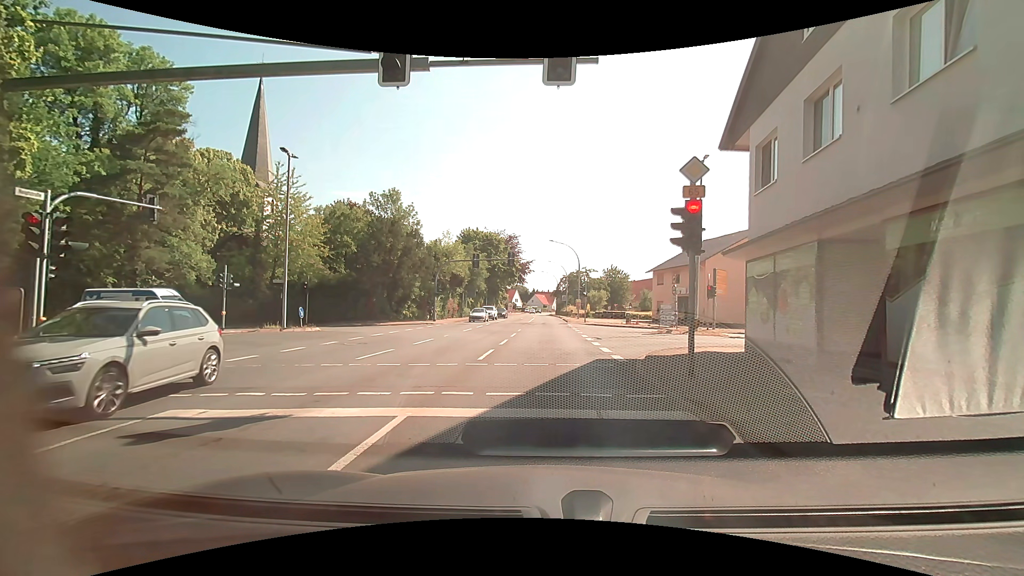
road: primary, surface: asphalt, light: Day
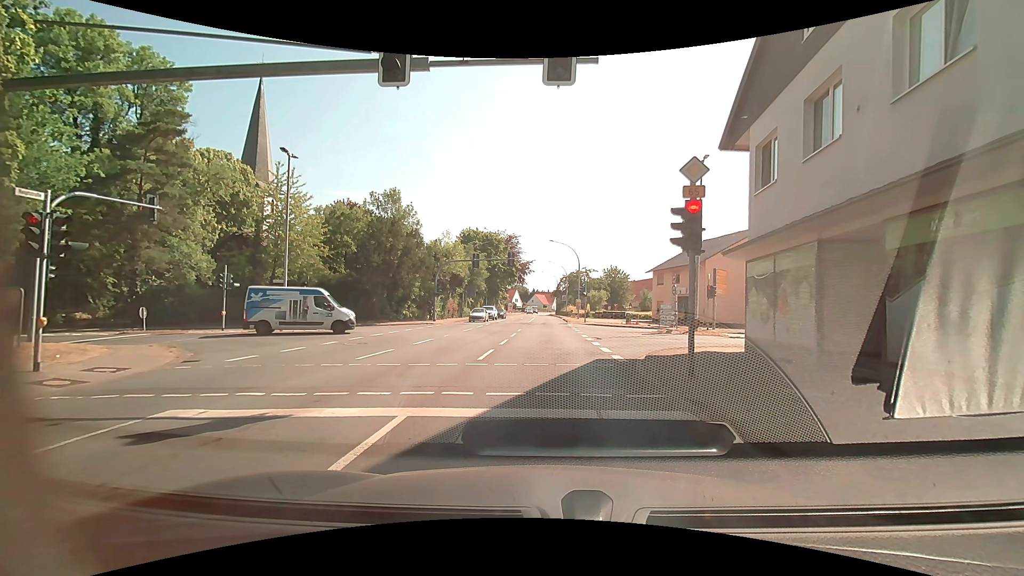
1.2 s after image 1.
(0.0, 0.0) m; 0°
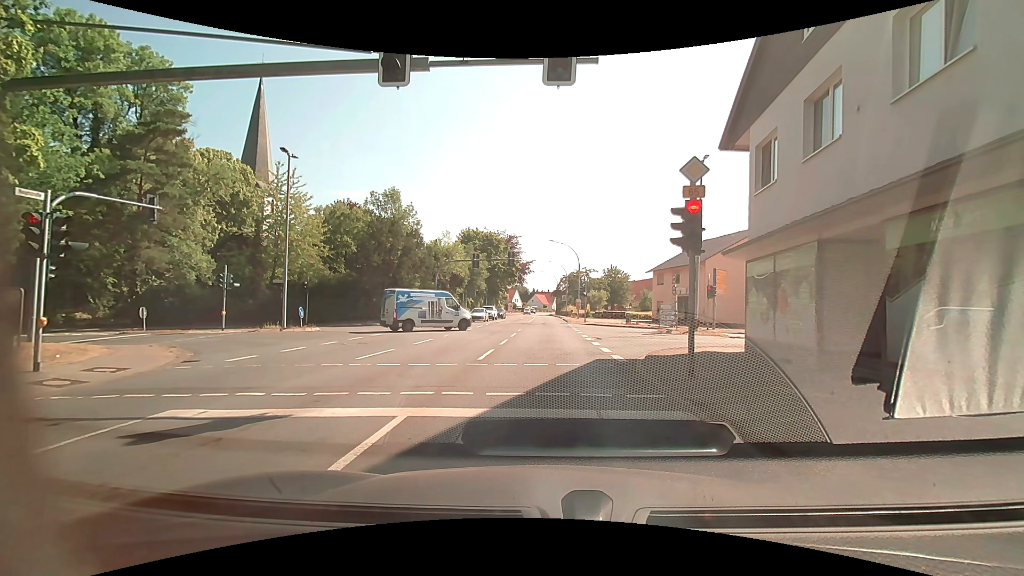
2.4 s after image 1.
(0.0, 0.0) m; 0°
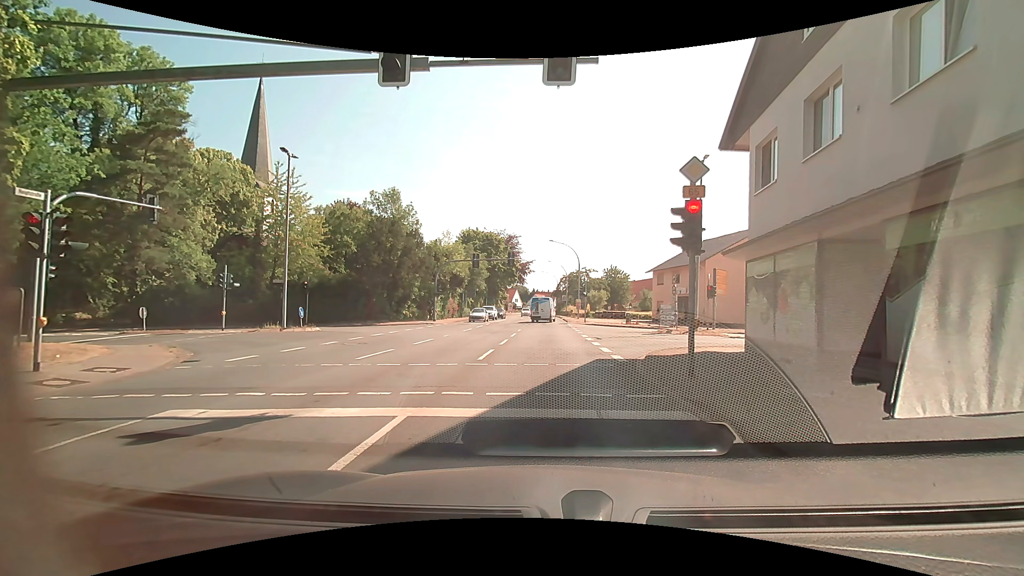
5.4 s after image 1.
(0.0, 0.0) m; 0°
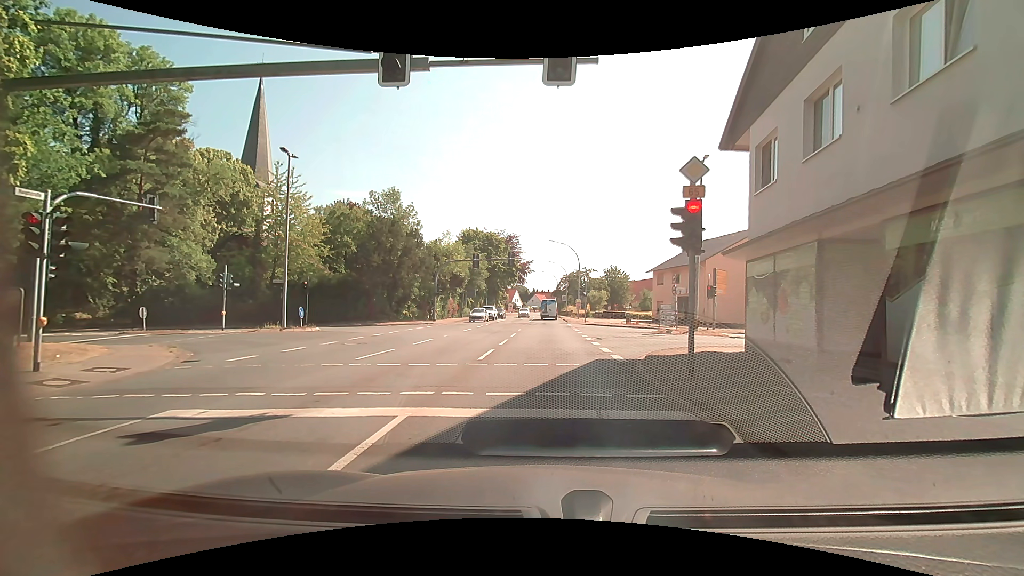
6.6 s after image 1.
(0.0, 0.0) m; 0°
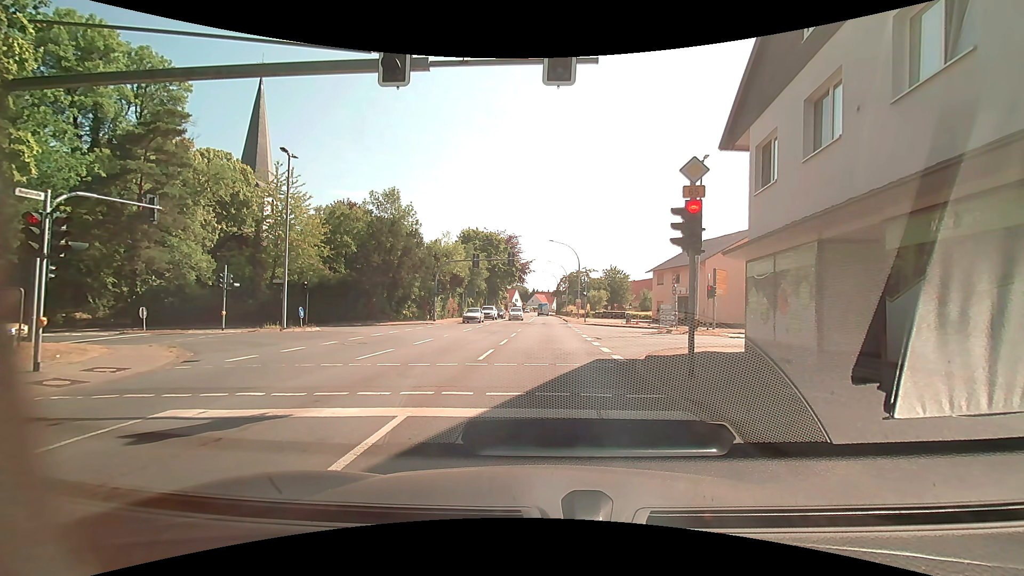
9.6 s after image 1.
(0.0, 0.0) m; 0°
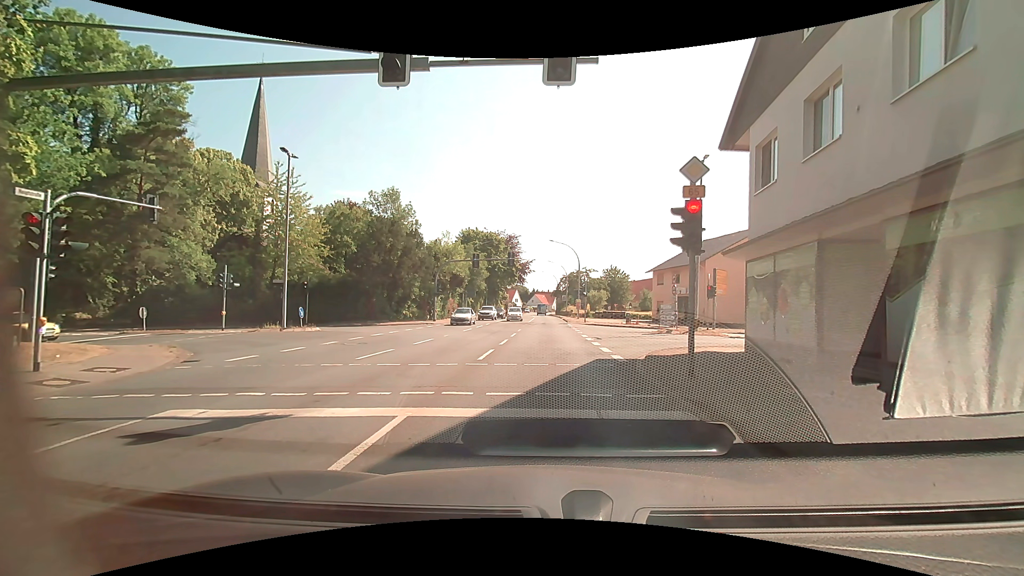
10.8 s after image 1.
(0.0, 0.0) m; 0°
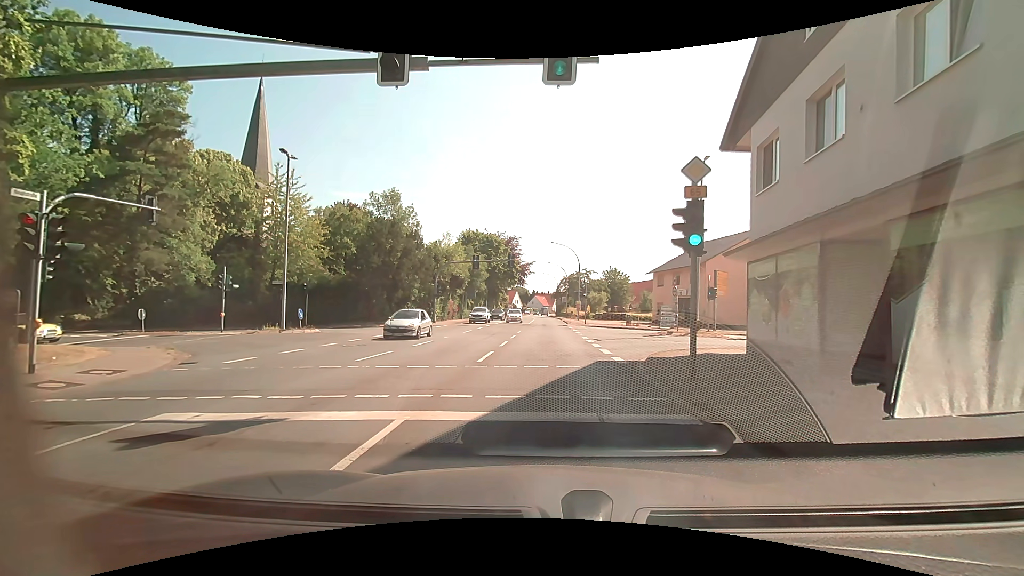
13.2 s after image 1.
(0.0, +0.1) m; 0°
